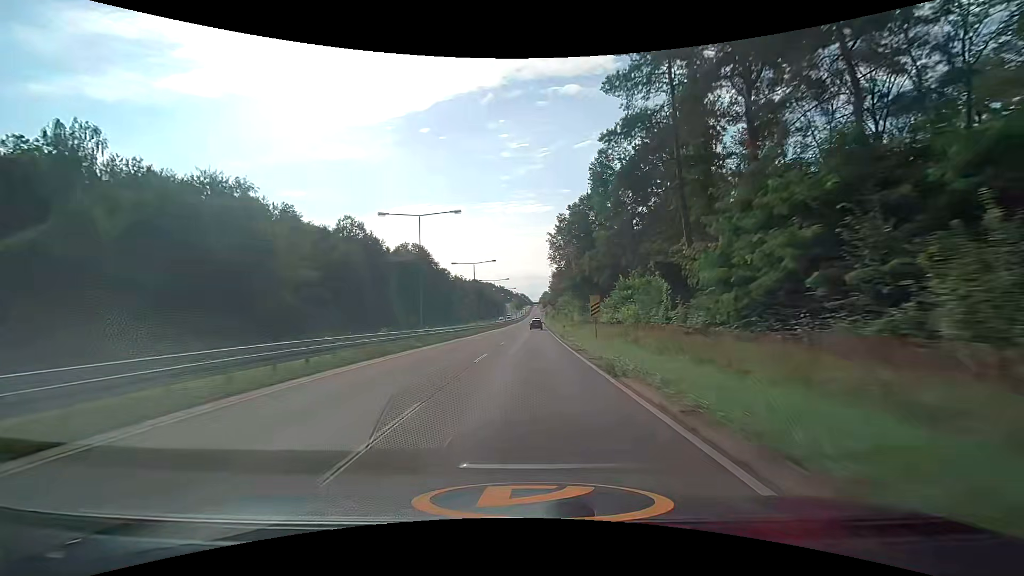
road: trunk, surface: asphalt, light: Day
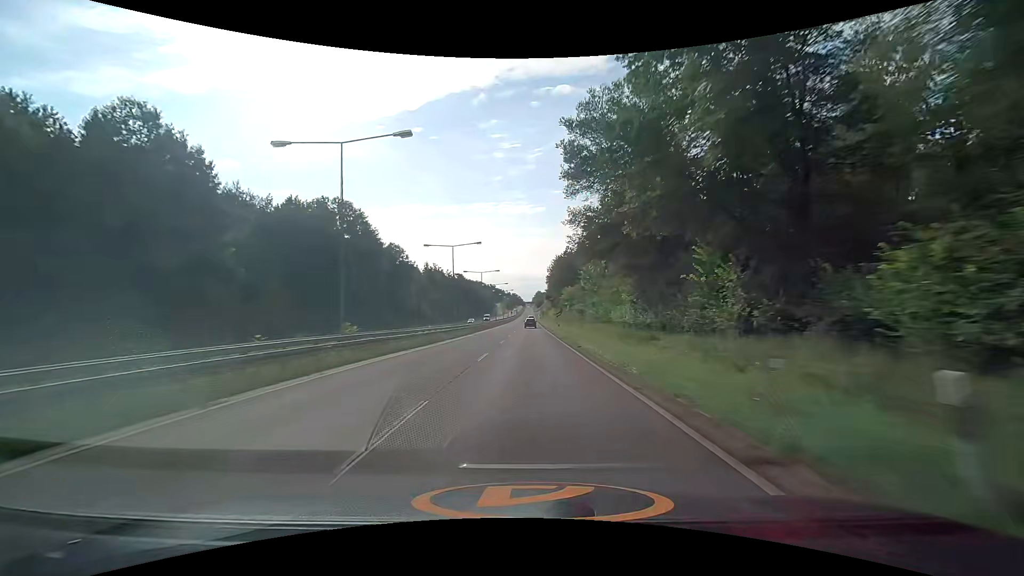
(+0.4, +47.4) m; +1°
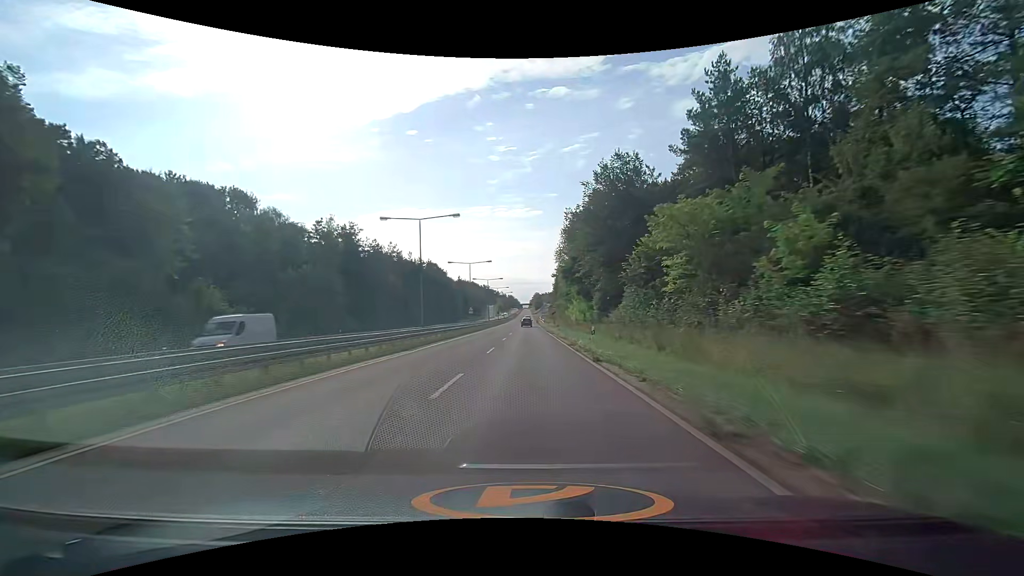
(+0.4, +78.9) m; 0°
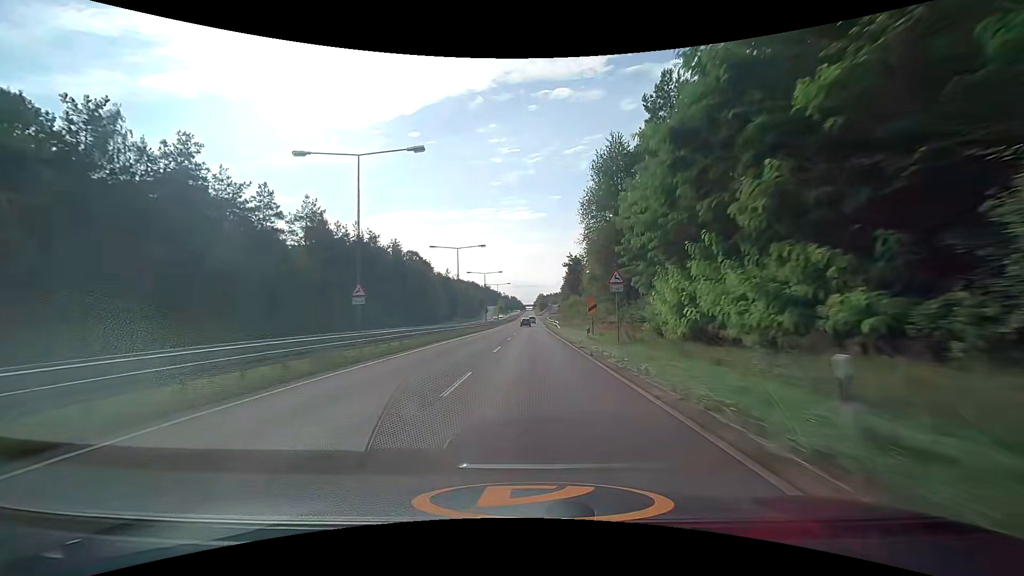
(-0.1, +47.3) m; -1°
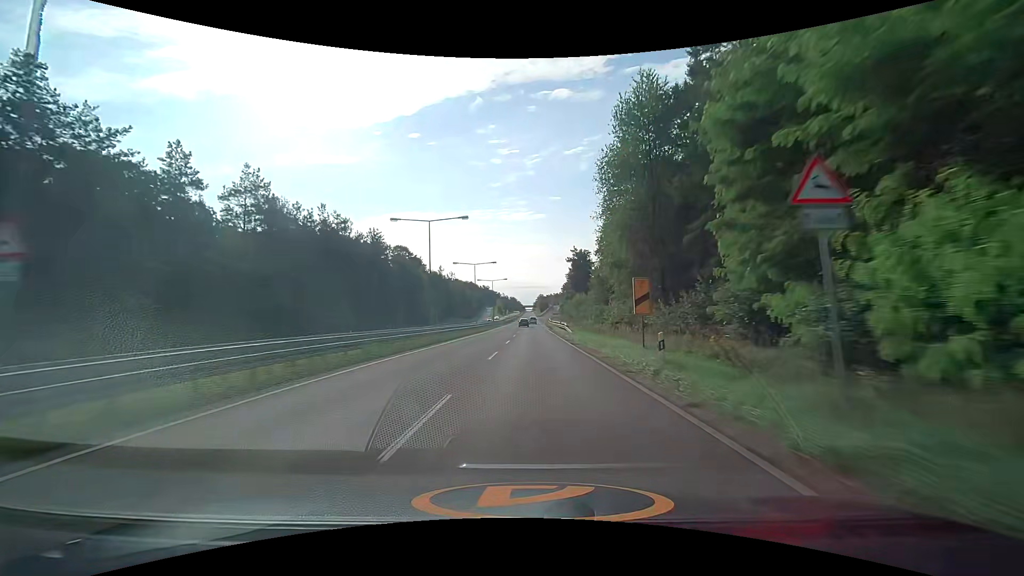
(0.0, +15.7) m; 0°
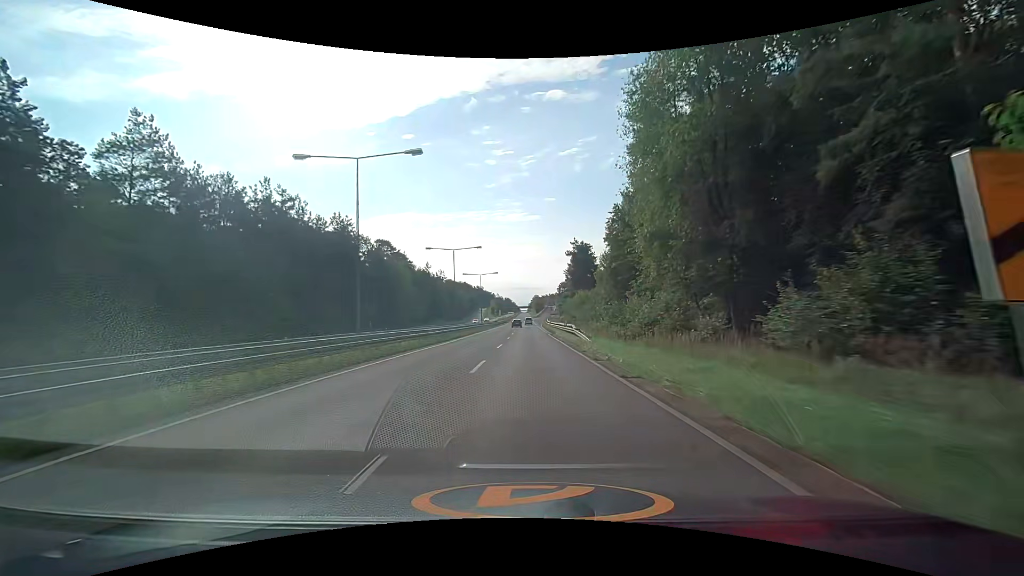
(+0.1, +15.7) m; +1°
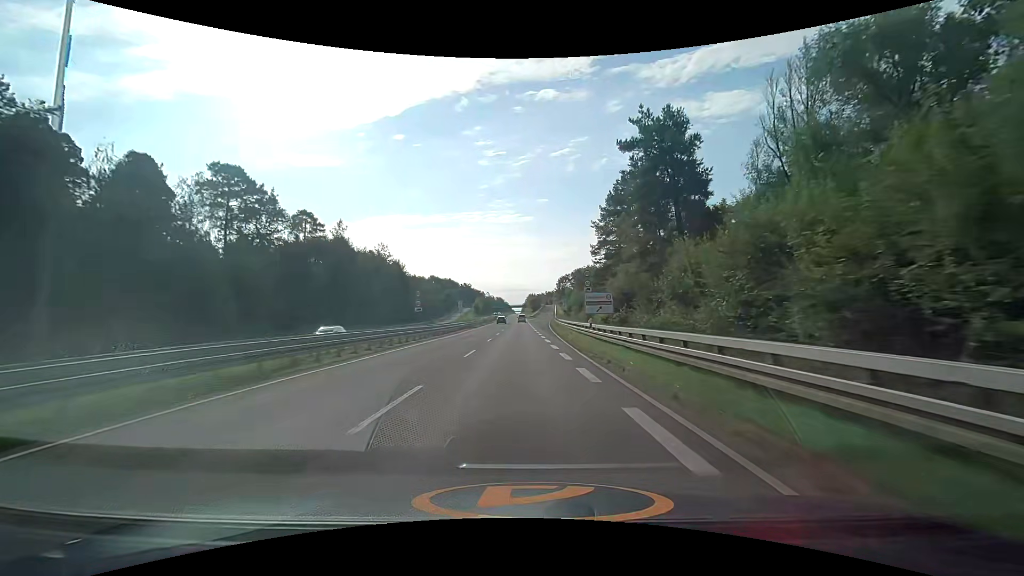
(+0.3, +77.9) m; +1°
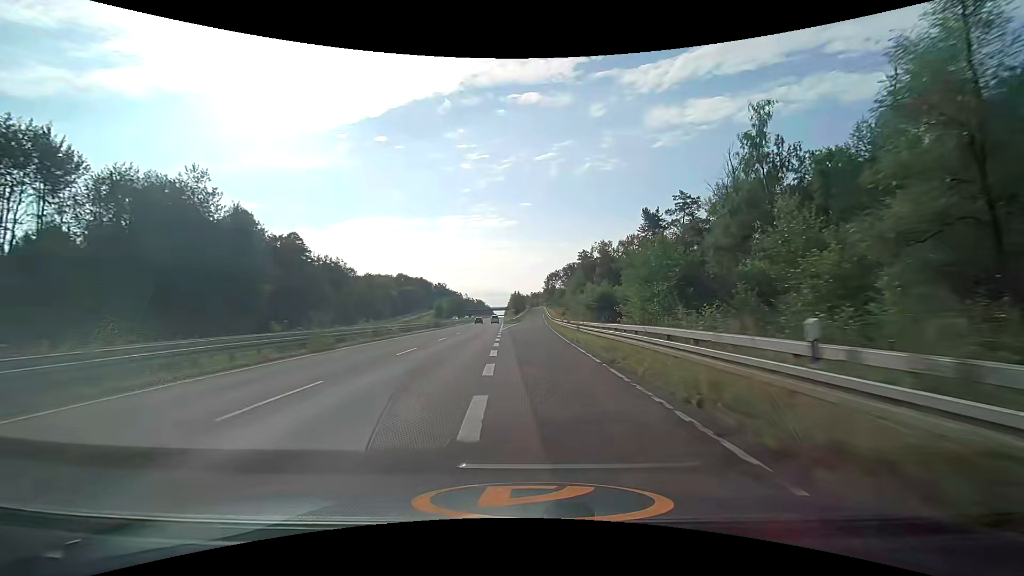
(+1.1, +70.0) m; +2°
